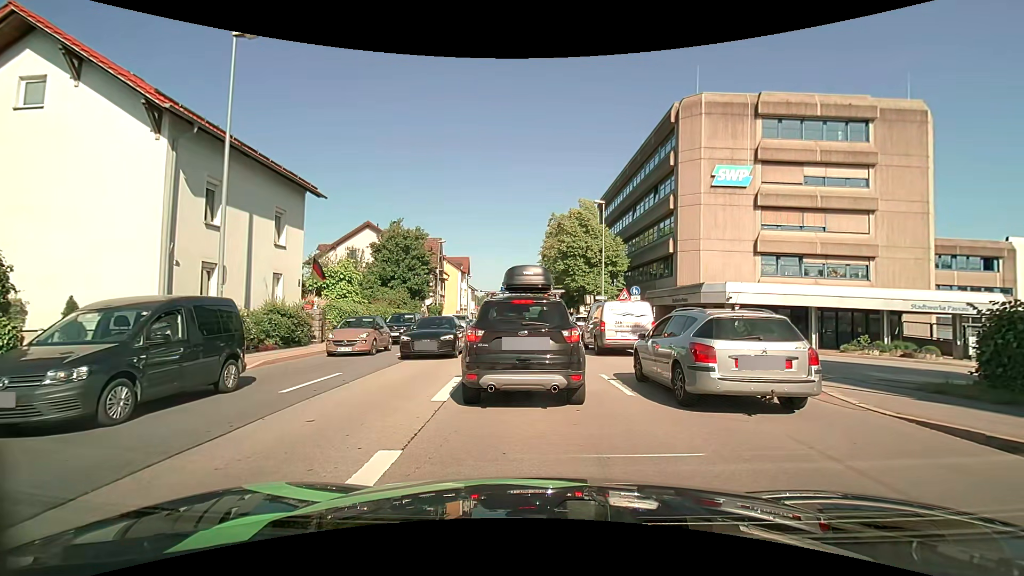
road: primary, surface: asphalt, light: Day
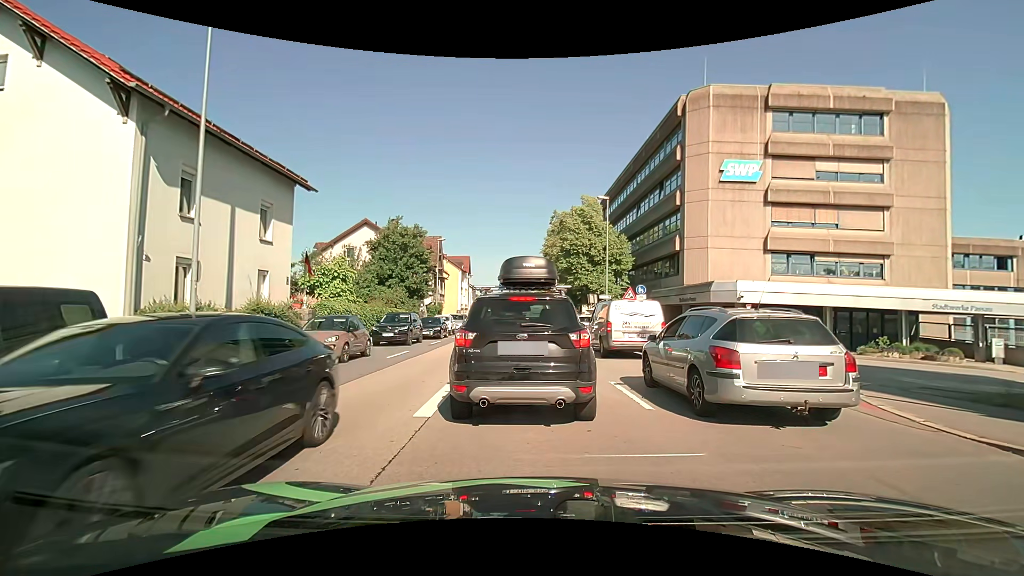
(0.0, +1.2) m; 0°
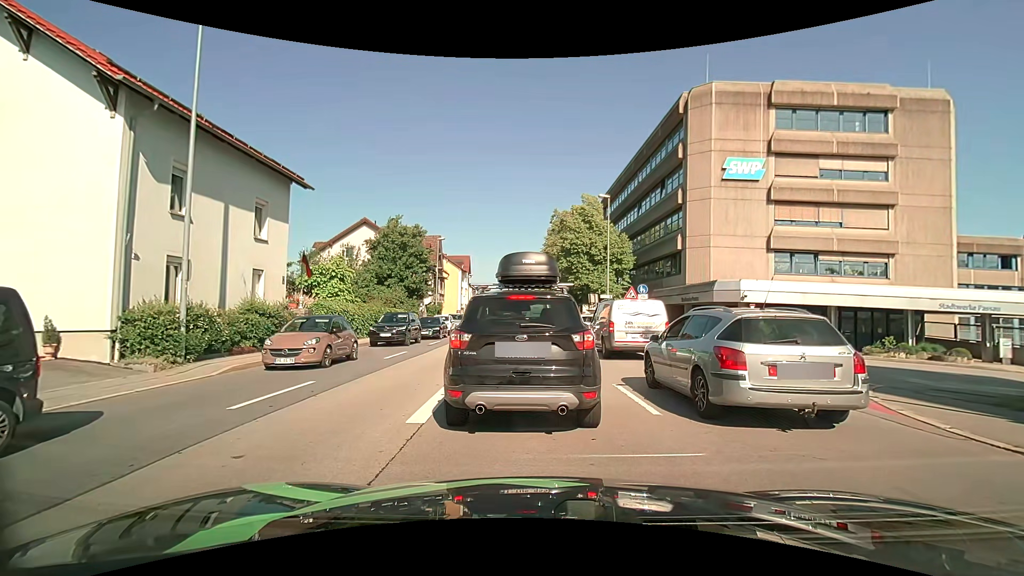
(0.0, +0.4) m; 0°
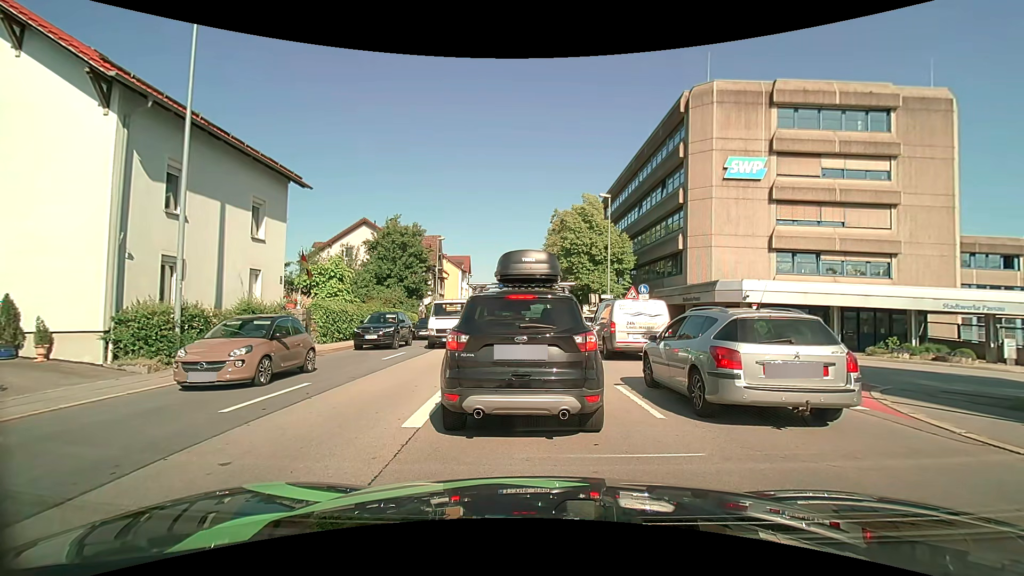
(0.0, +0.3) m; 0°
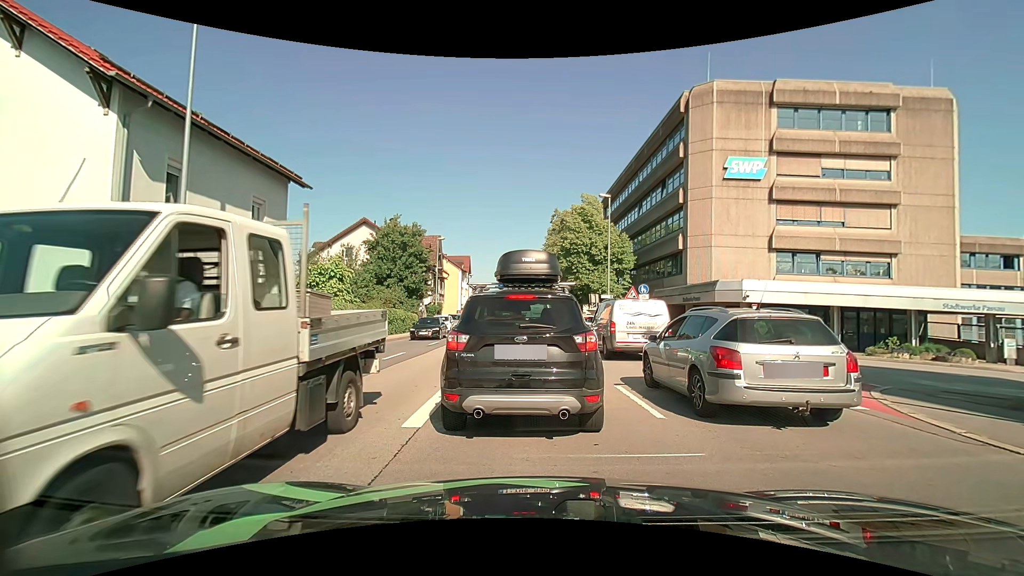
(0.0, 0.0) m; 0°
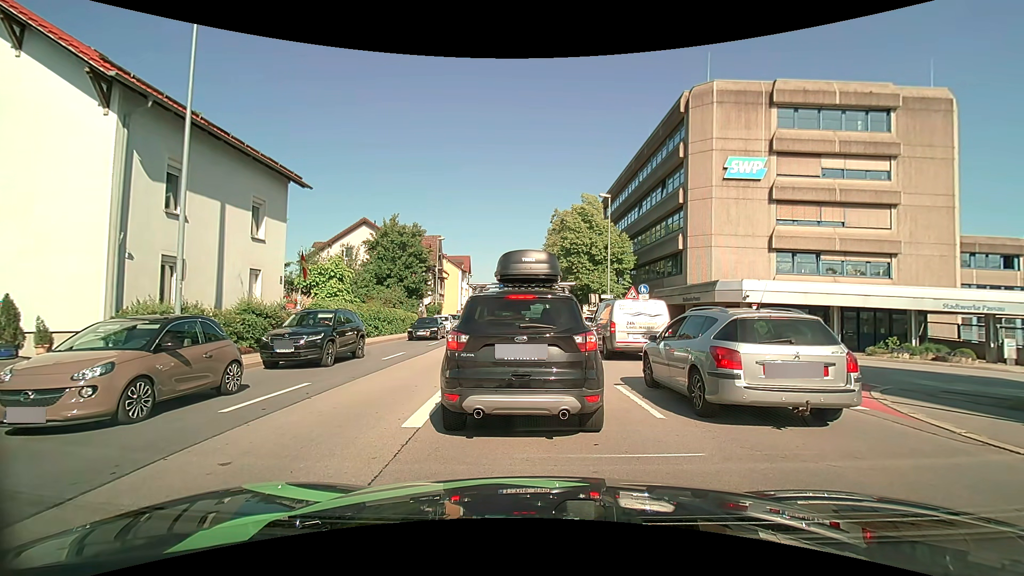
(0.0, 0.0) m; 0°
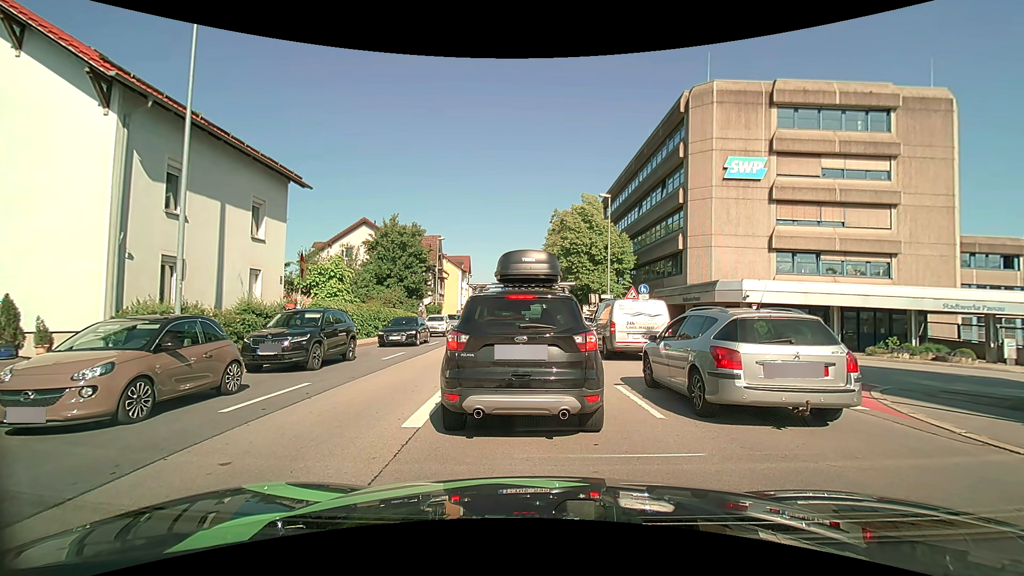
(0.0, 0.0) m; 0°
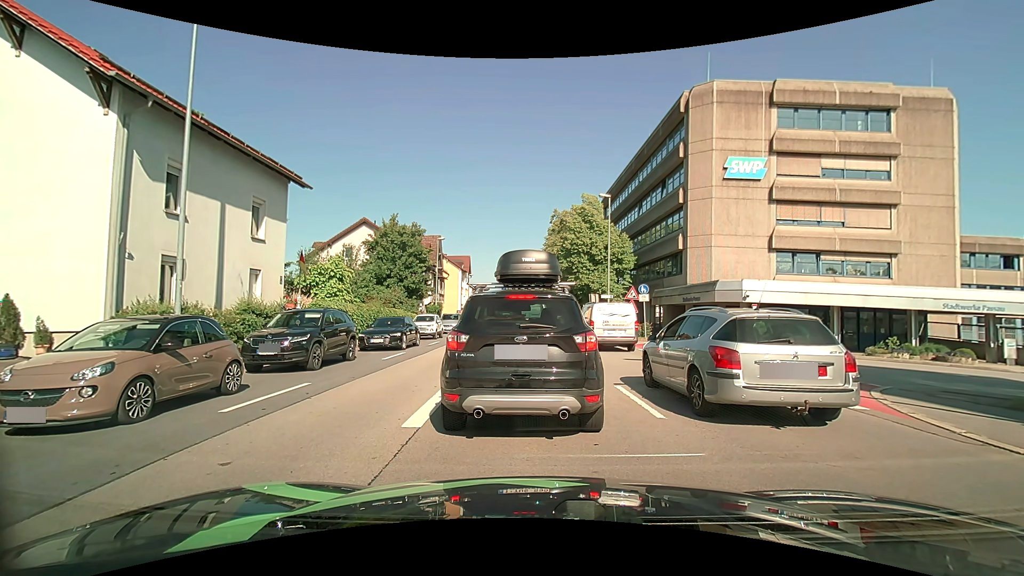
(0.0, 0.0) m; 0°
